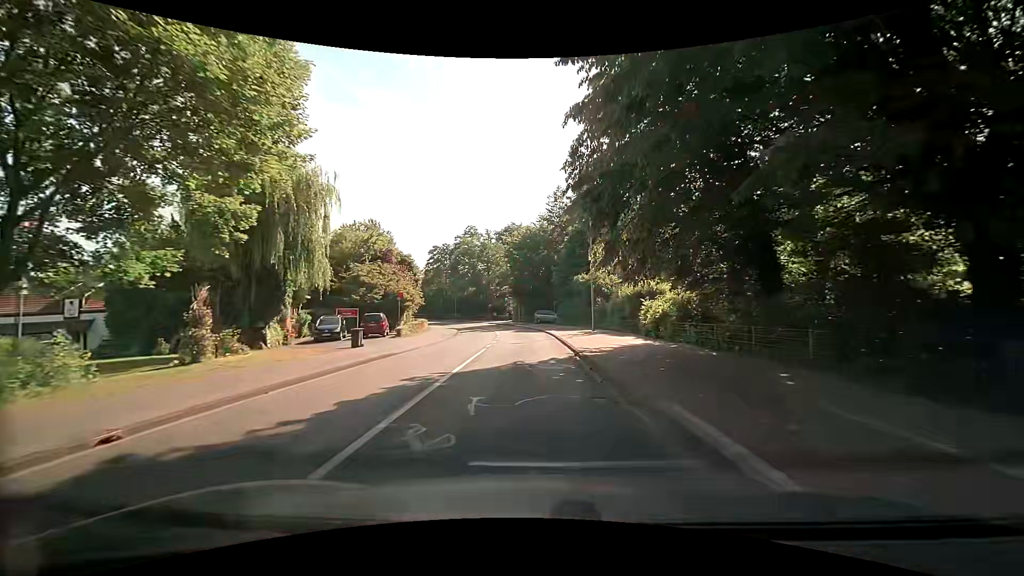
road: tertiary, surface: asphalt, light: Day
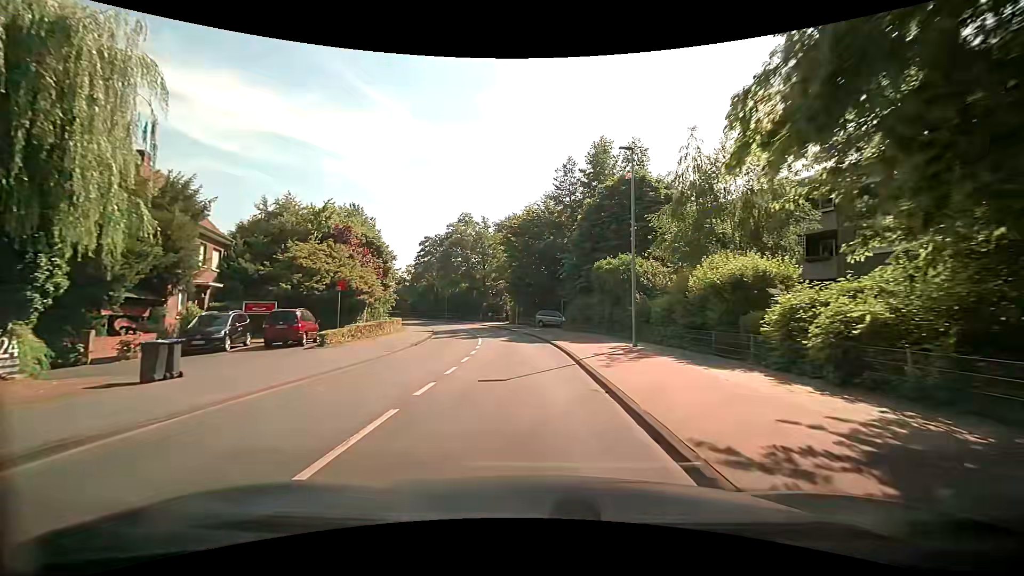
(+0.2, +12.9) m; +1°
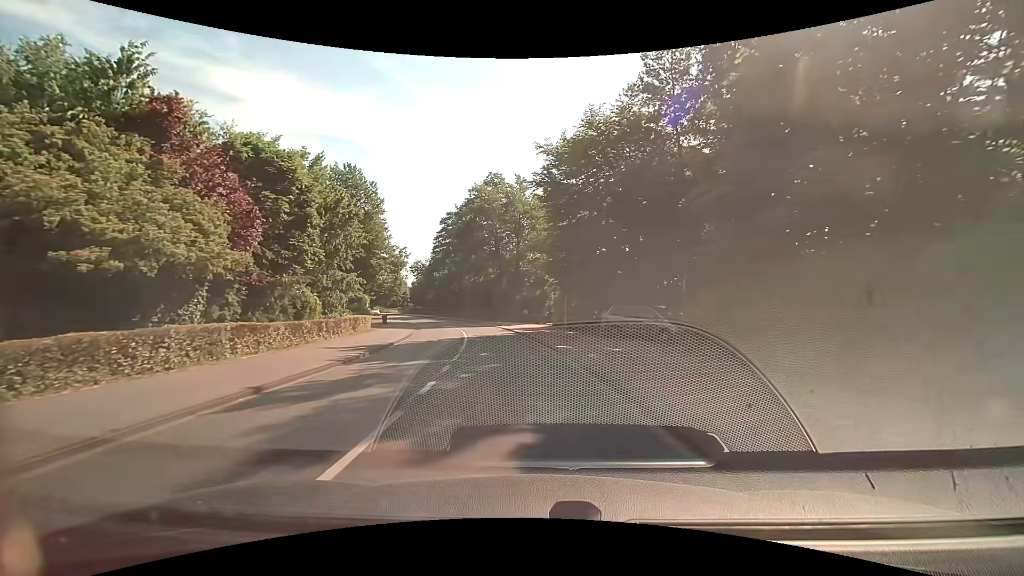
(-0.8, +25.0) m; -5°
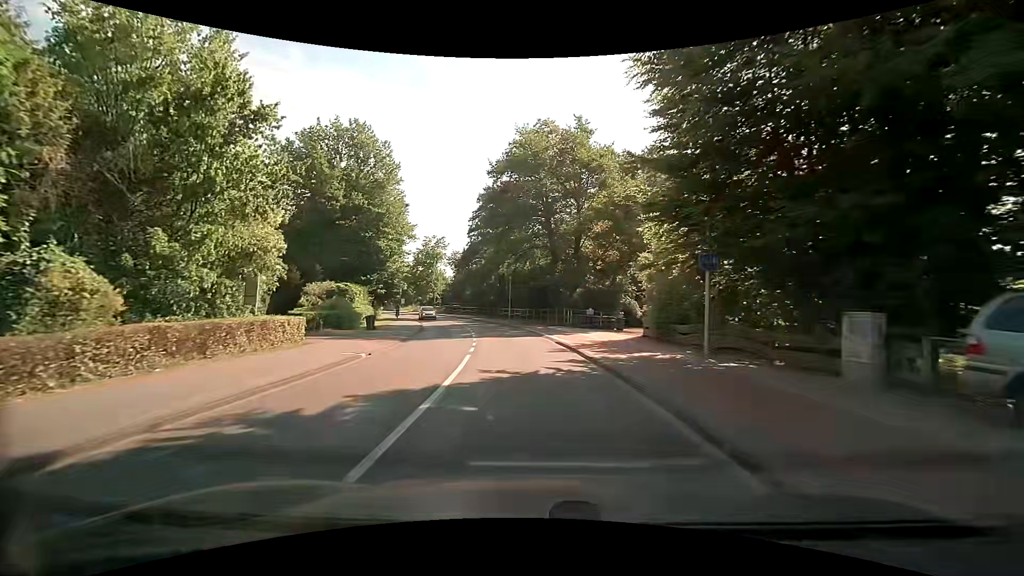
(-1.1, +18.5) m; -7°
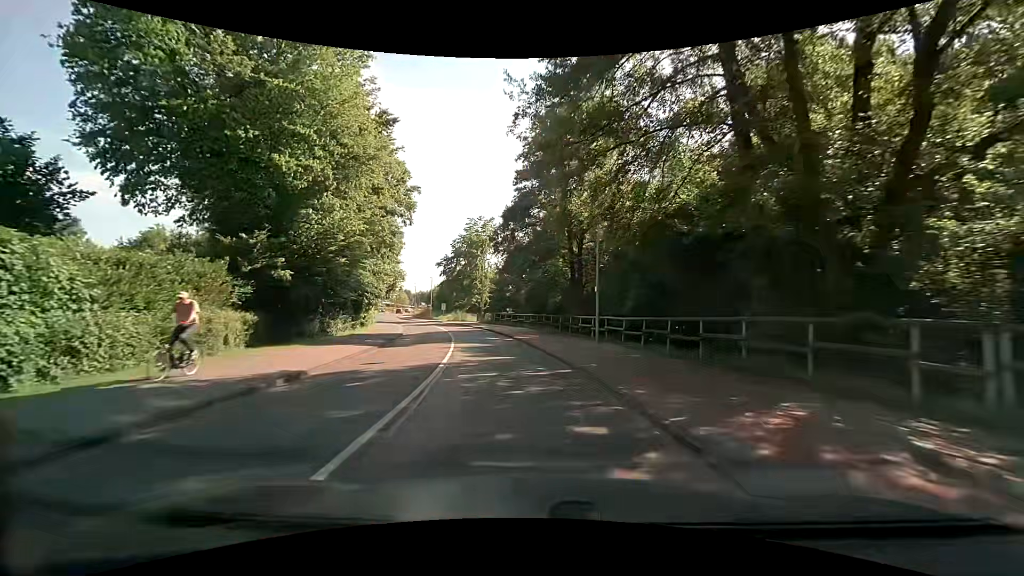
(-1.8, +31.0) m; -8°
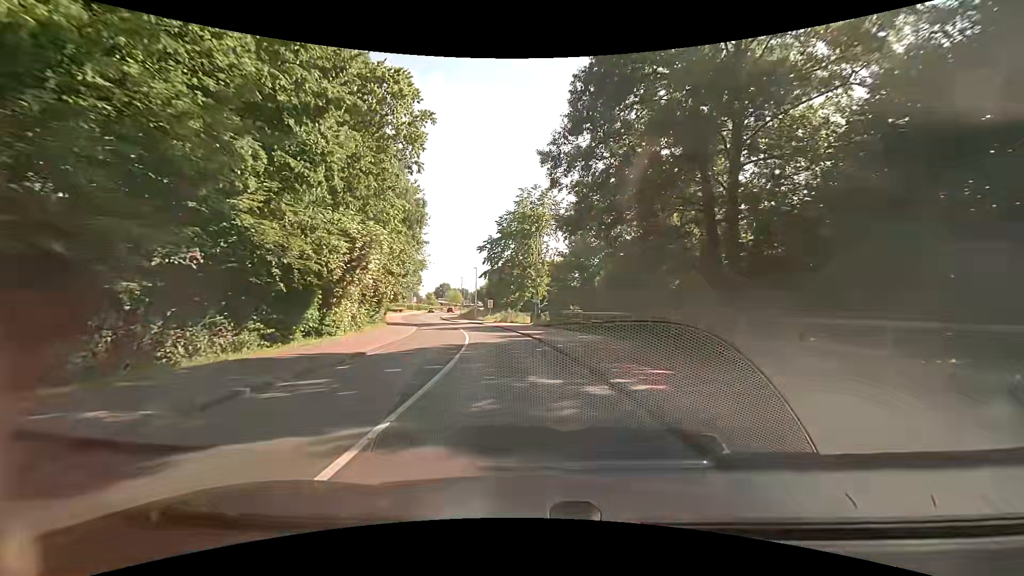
(-1.3, +18.8) m; -7°
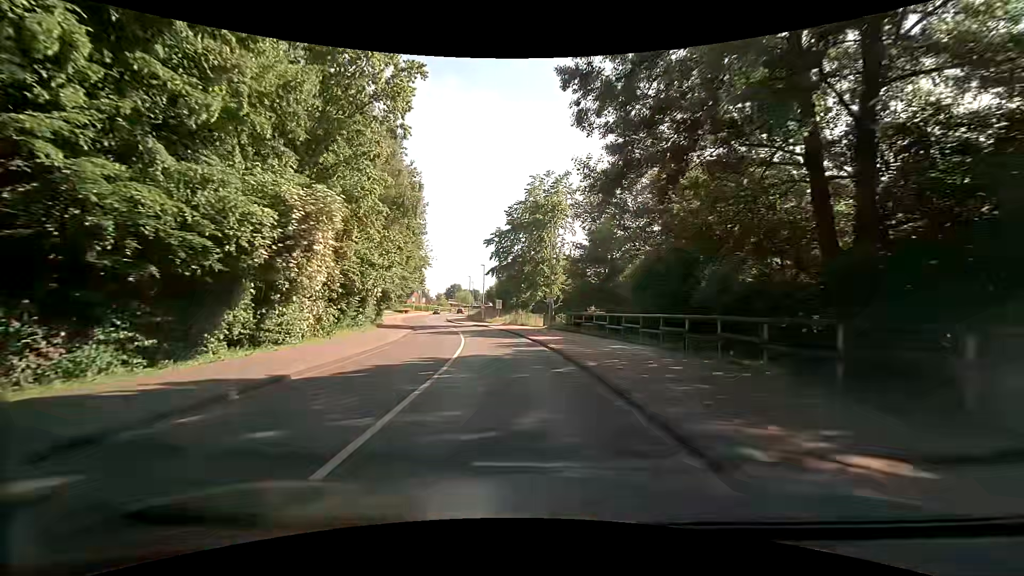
(0.0, +6.4) m; -1°
(0, +10) (-1, +20) (-2, +30) (-4, +40) (-7, +49) (-9, +59) (-12, +69) (-15, +78) (-17, +88) (-18, +98) m
